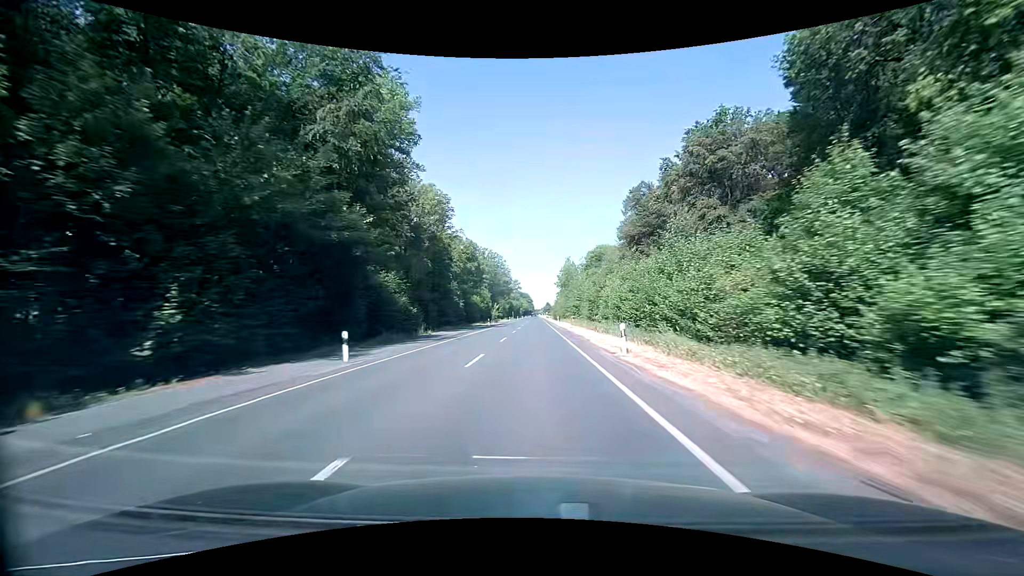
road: secondary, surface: asphalt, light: Day
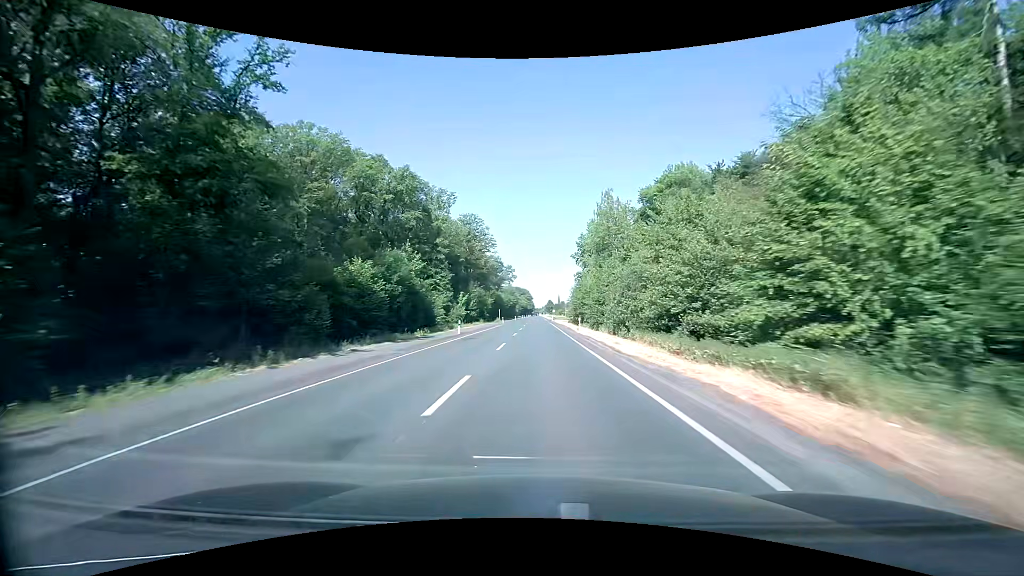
(0.0, +78.3) m; 0°
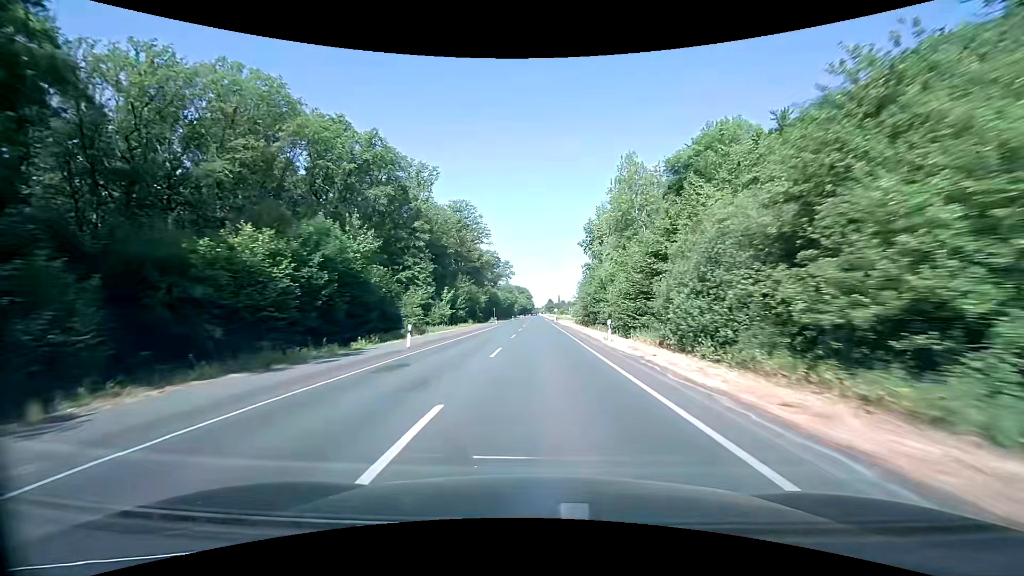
(0.0, +15.4) m; 0°
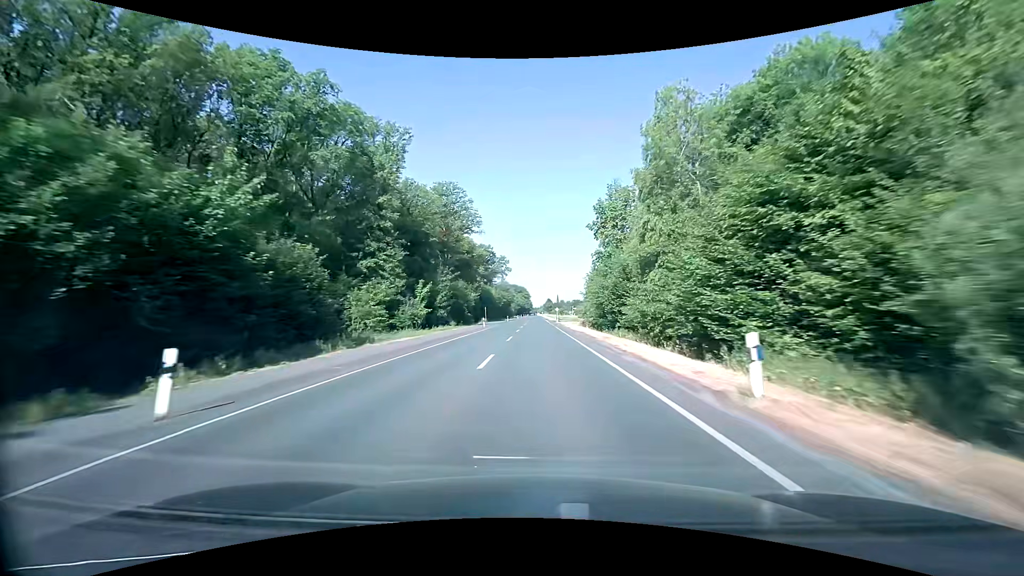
(0.0, +15.3) m; 0°
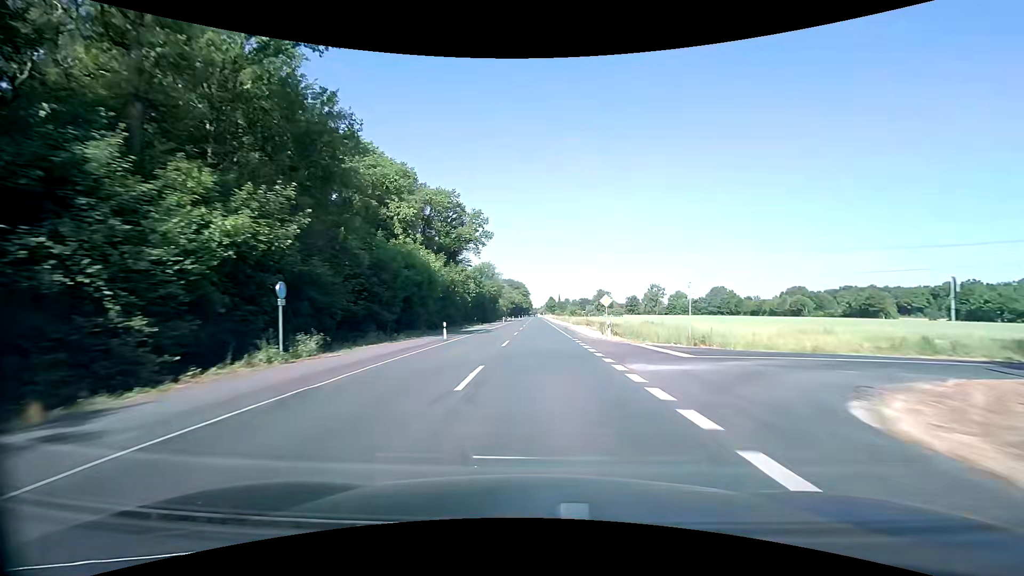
(+0.2, +75.6) m; 0°
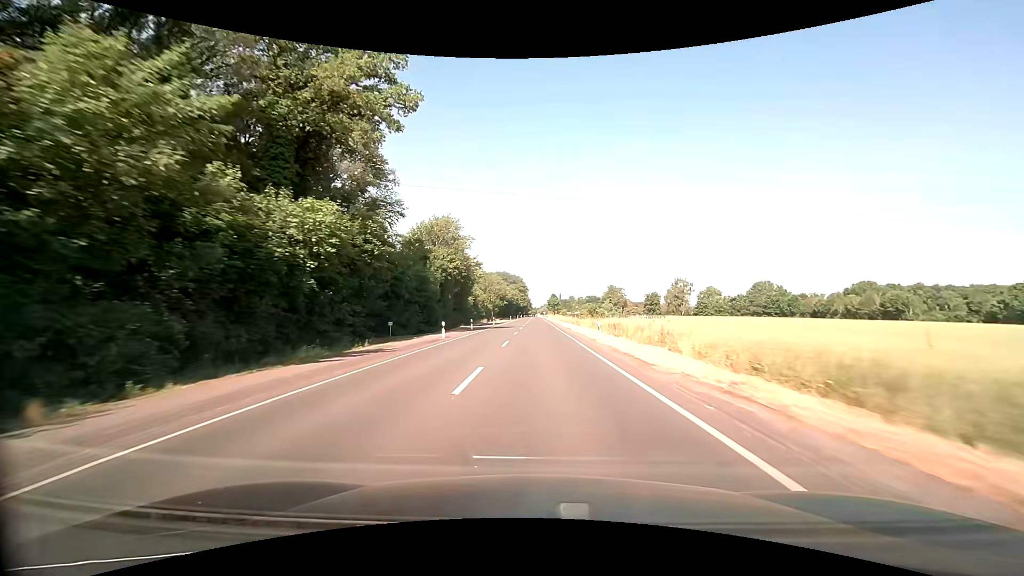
(+0.2, +60.5) m; 0°
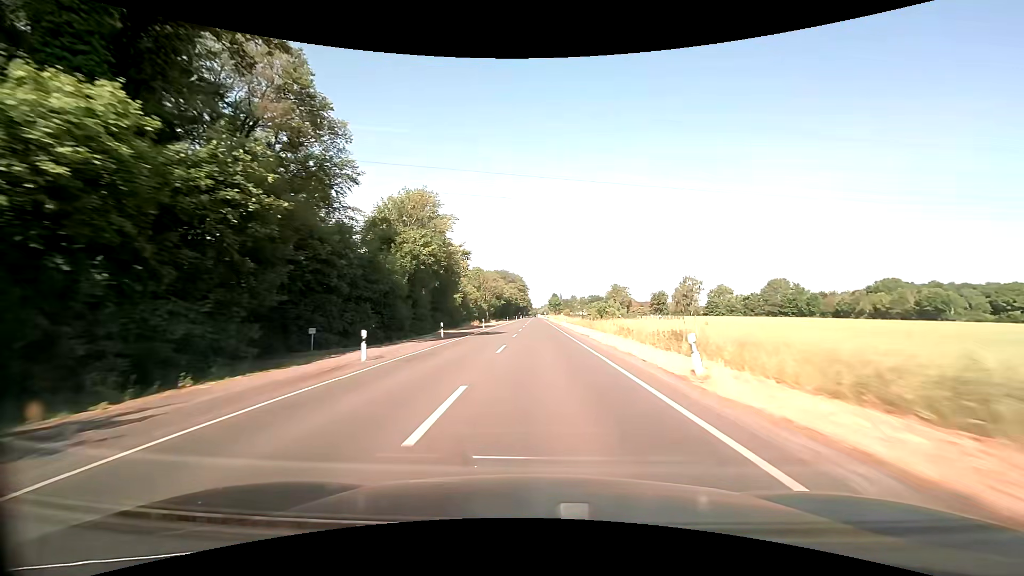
(0.0, +15.2) m; 0°
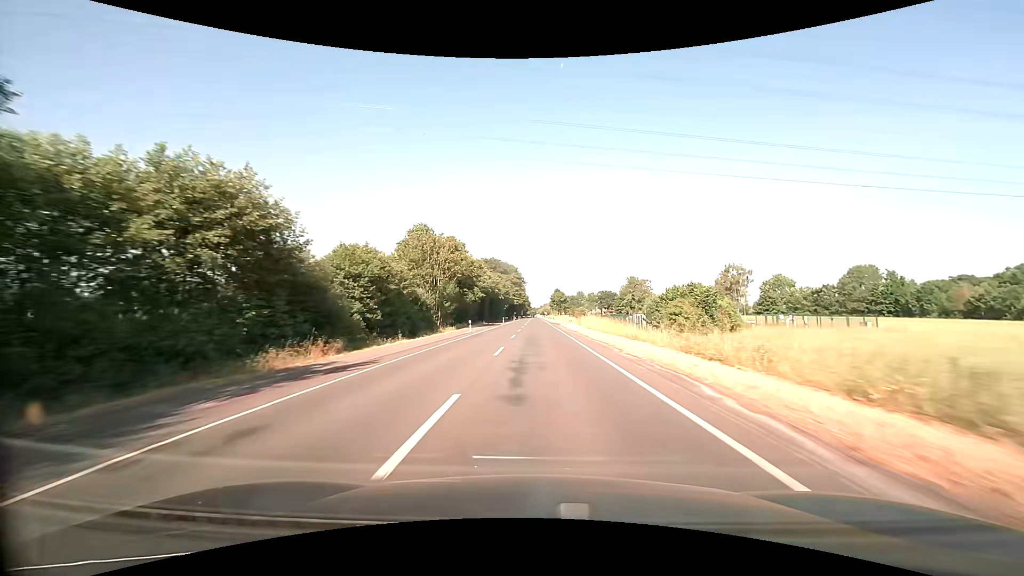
(+0.1, +61.2) m; 0°
(0, +10) (0, +20) (0, +30) (0, +40) (0, +50) (0, +60) (0, +70) (0, +80) (0, +90) (0, +100) m
